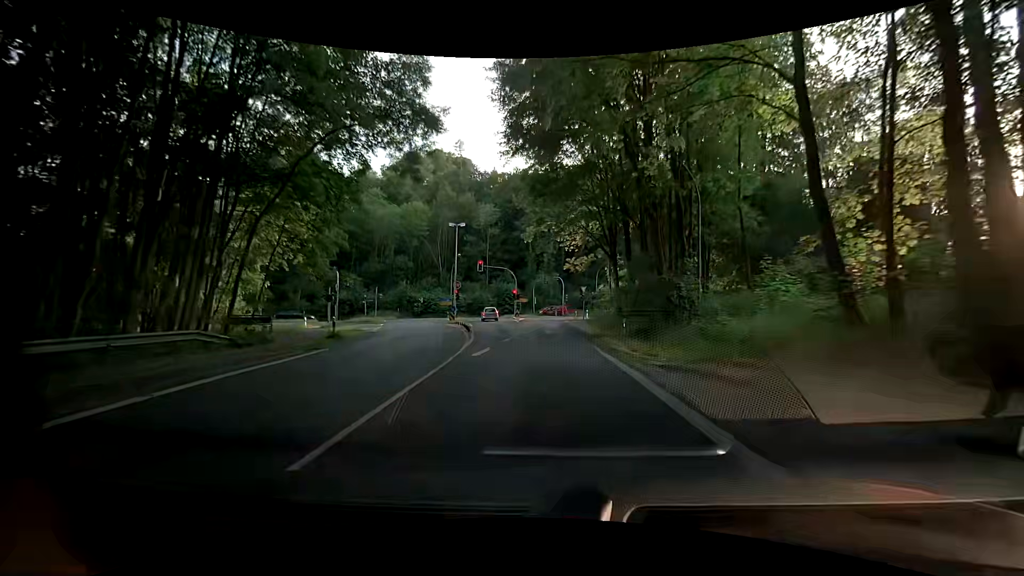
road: secondary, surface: asphalt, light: Day
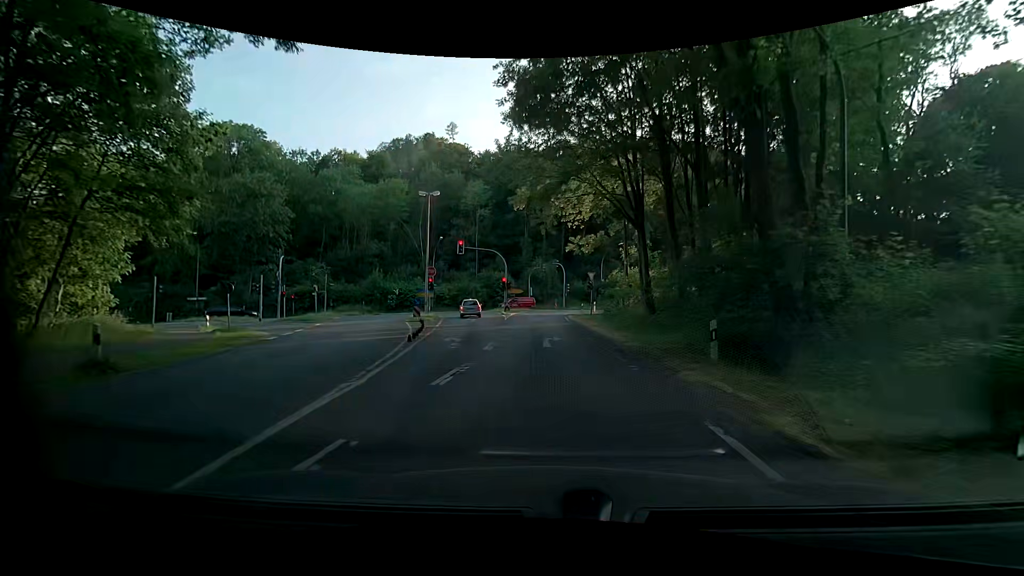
(+0.2, +12.3) m; +1°
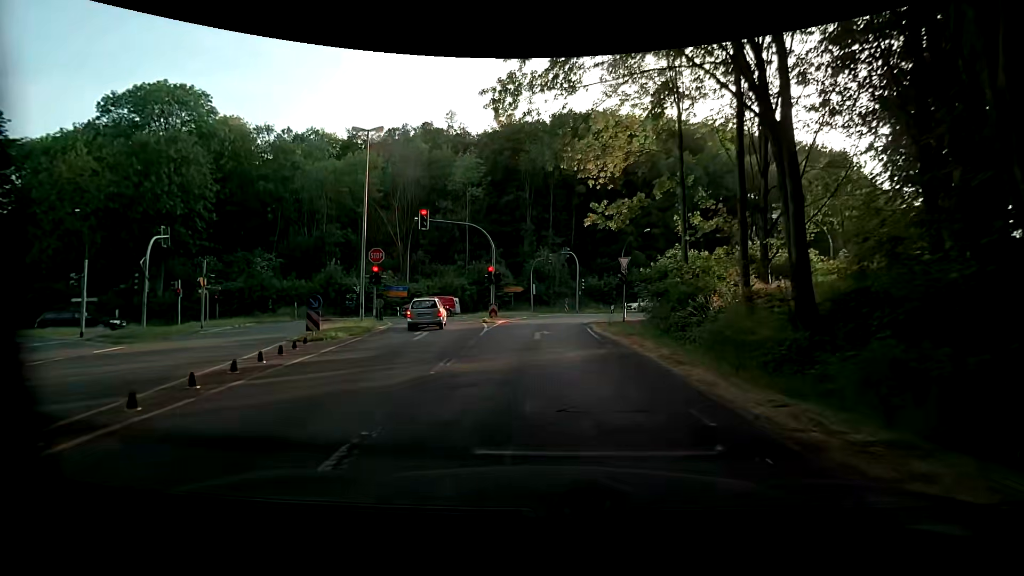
(-0.2, +16.4) m; 0°
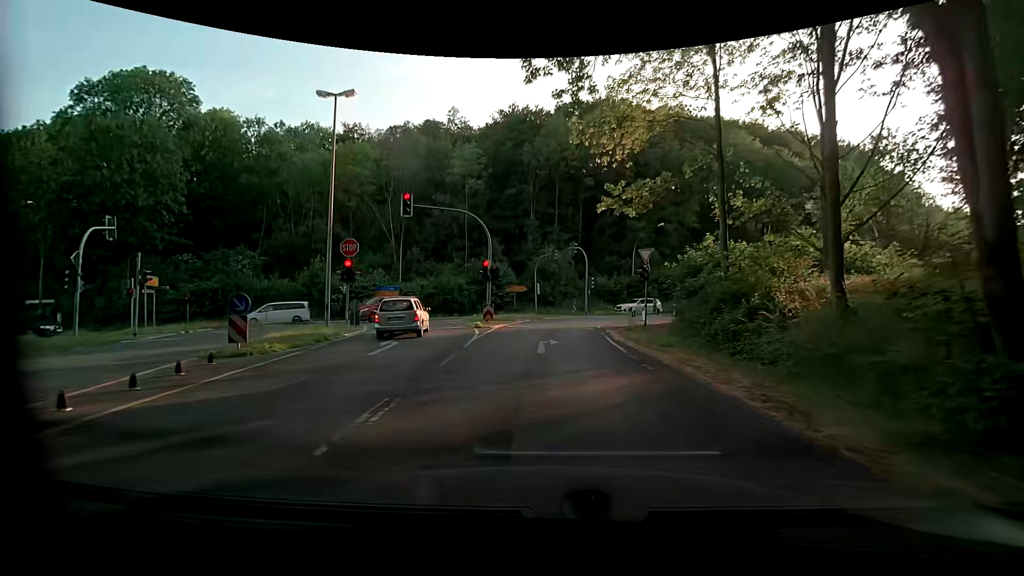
(-0.1, +5.0) m; 0°
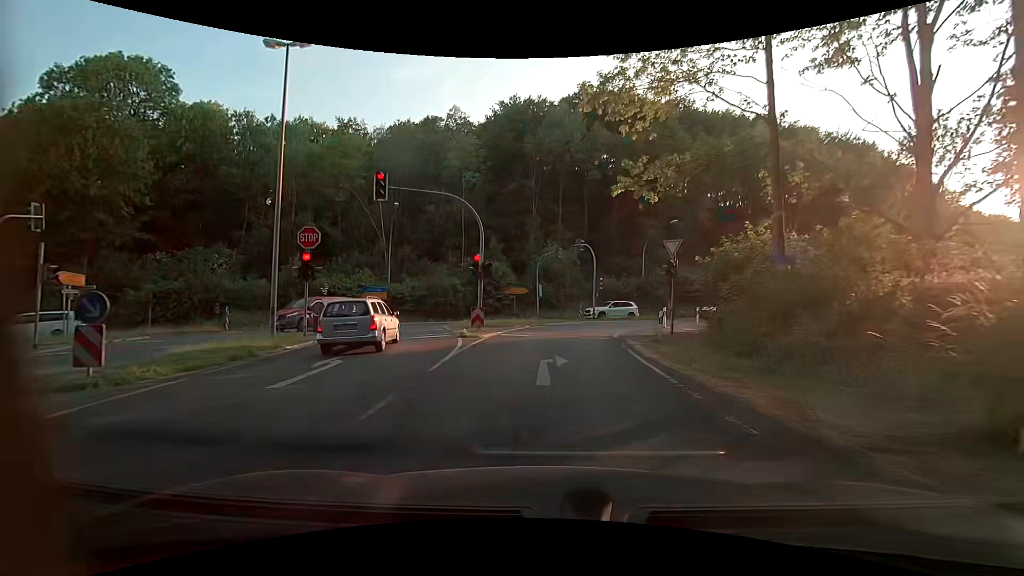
(-0.1, +4.7) m; -2°
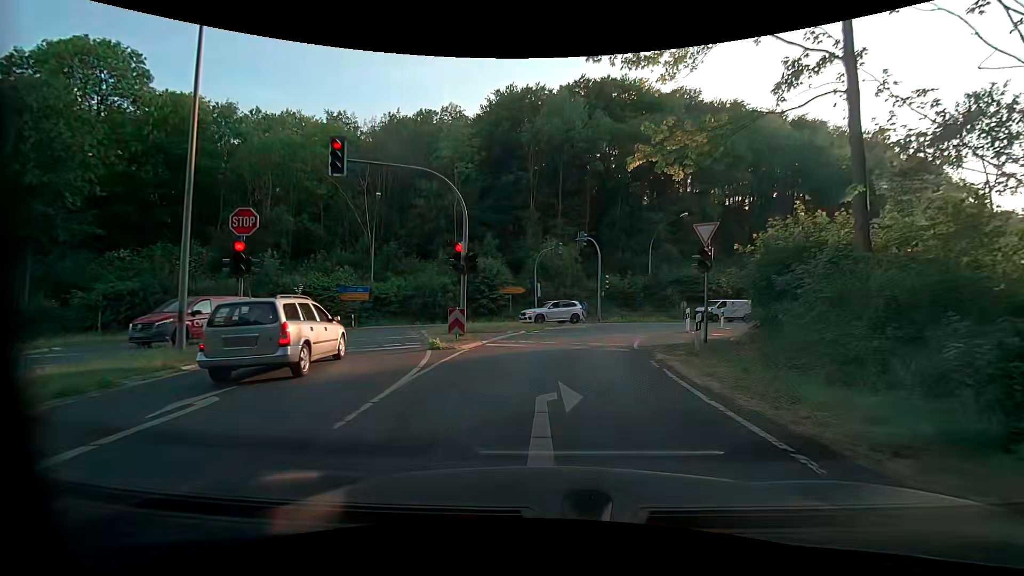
(0.0, +4.4) m; +1°
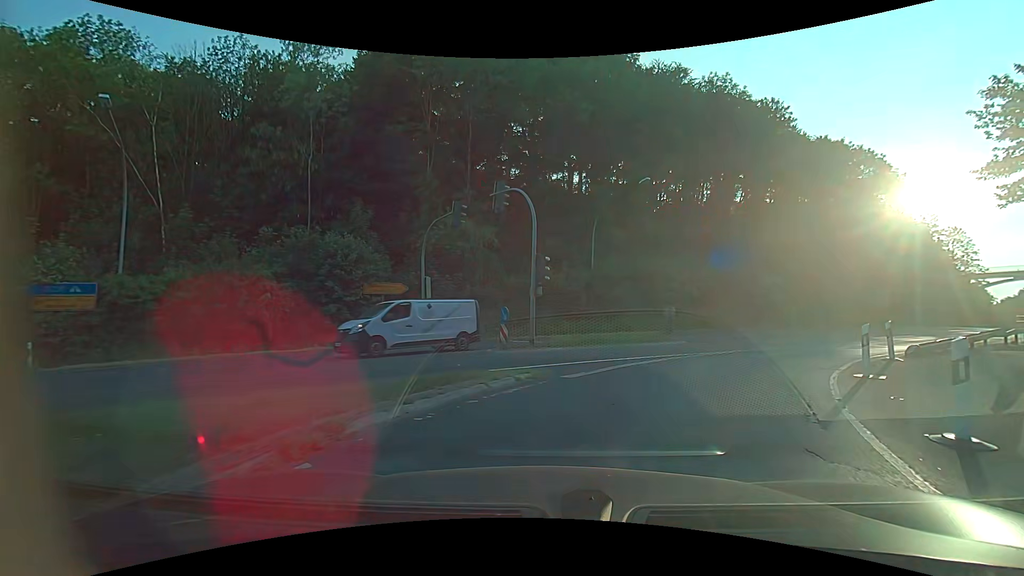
(+0.7, +17.4) m; +9°
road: primary_link
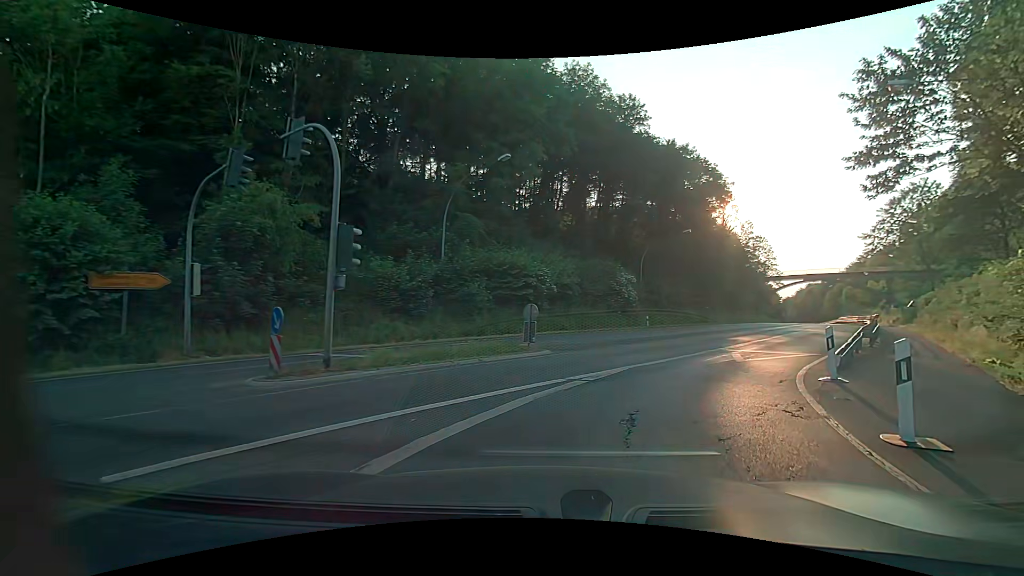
(+0.9, +6.4) m; +16°
